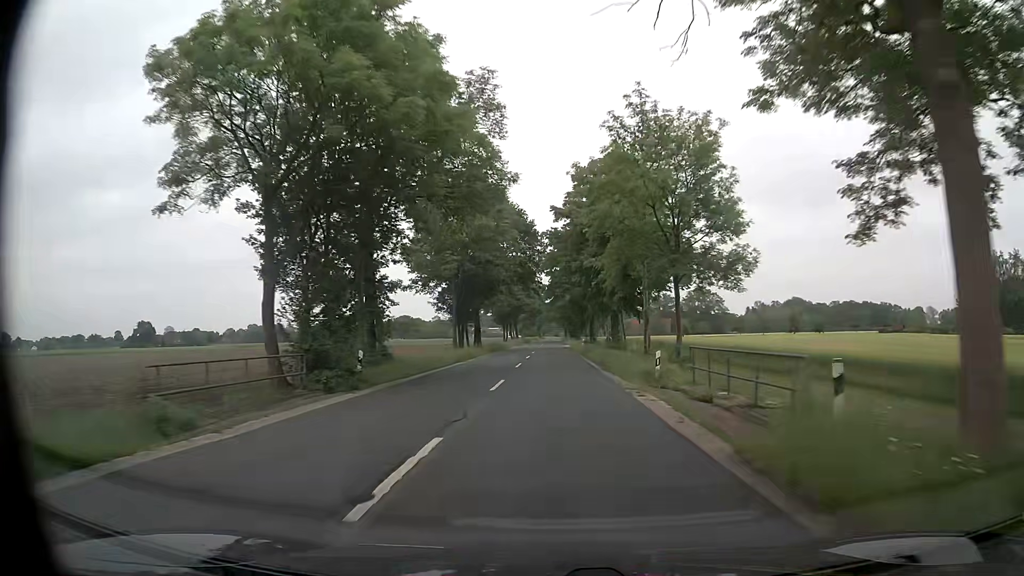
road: secondary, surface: asphalt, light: Day
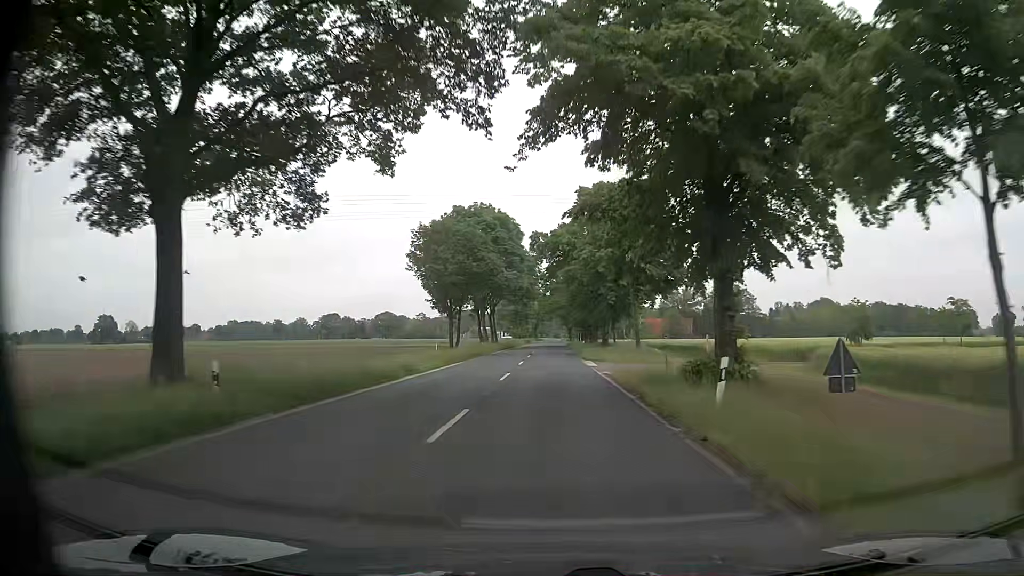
(+0.5, +56.2) m; 0°
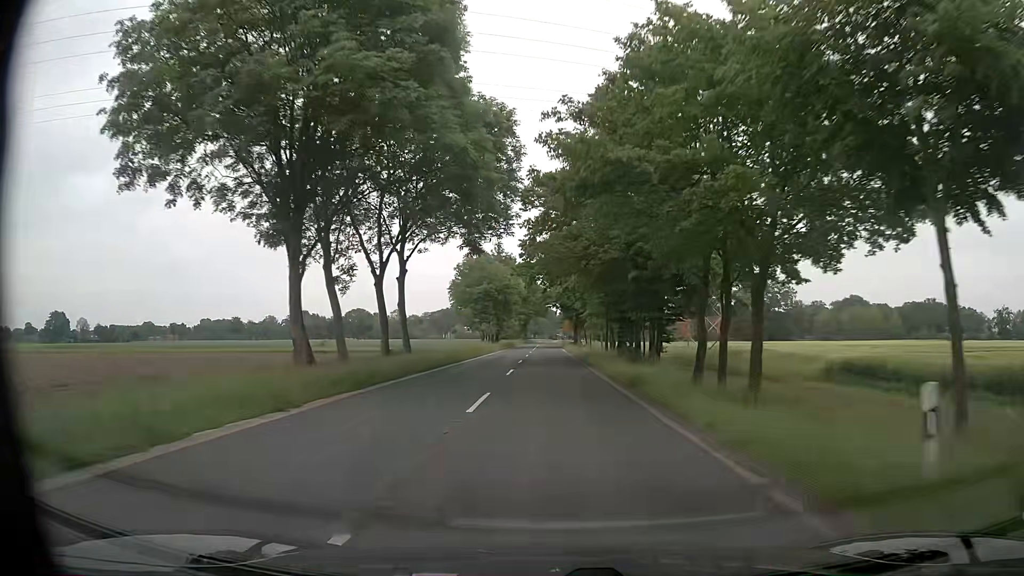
(-0.1, +56.3) m; +1°
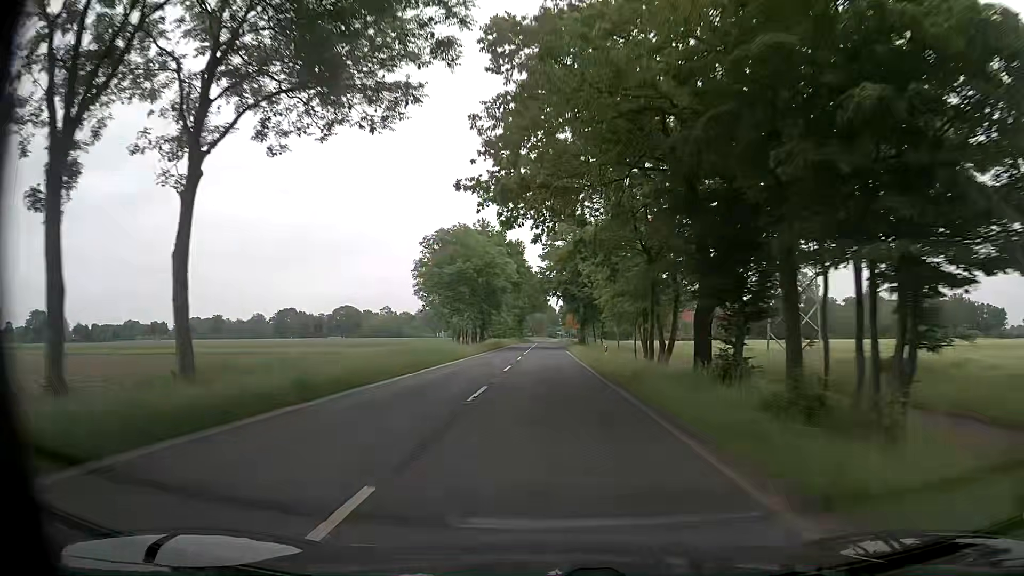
(+0.1, +22.5) m; 0°
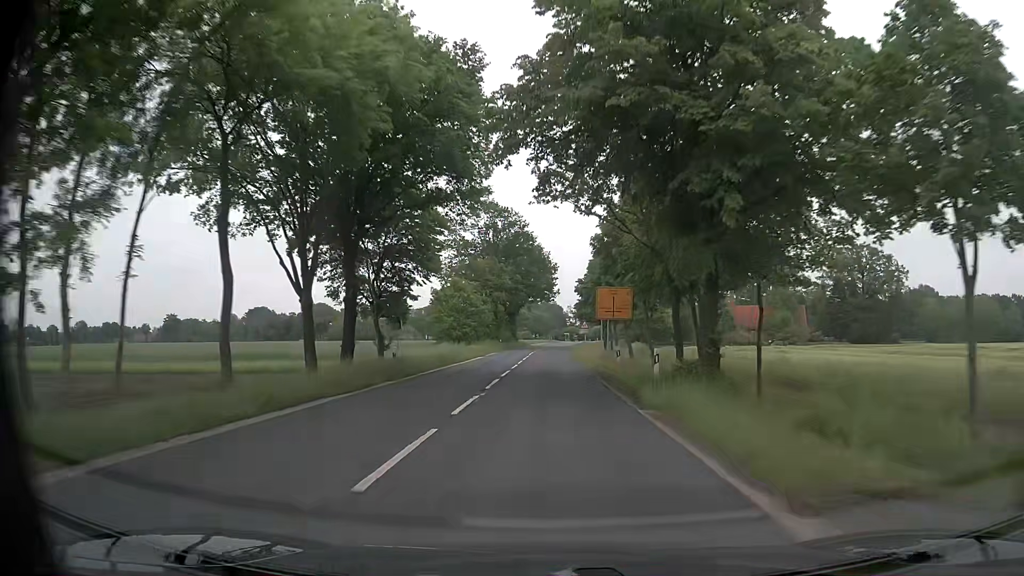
(-0.4, +56.3) m; -1°
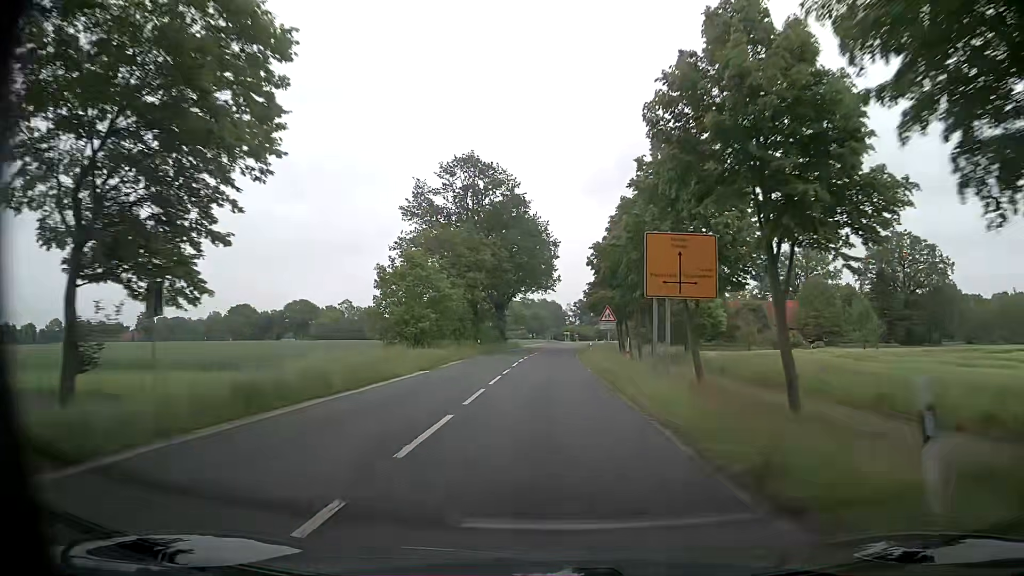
(0.0, +22.5) m; +1°
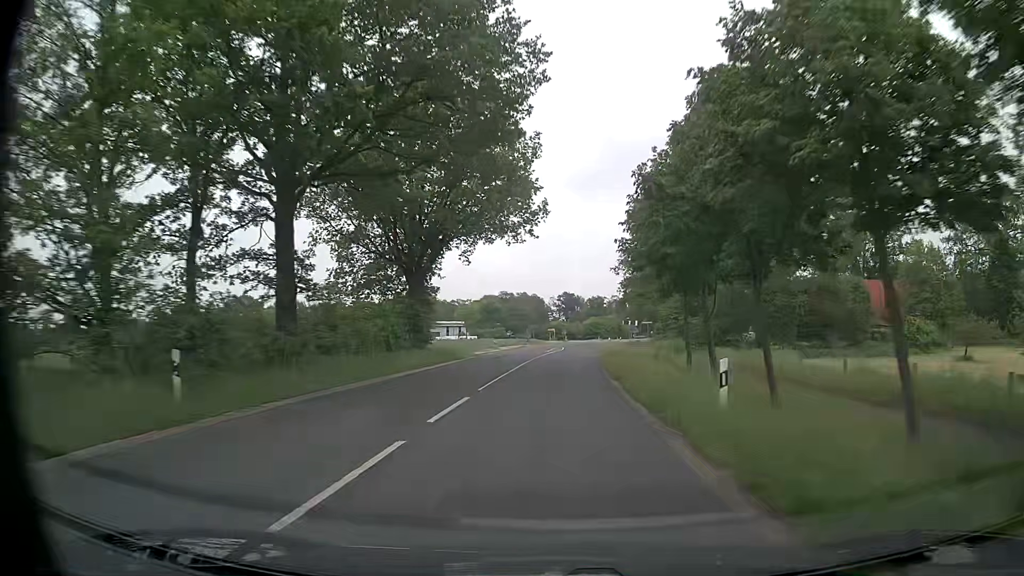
(-0.2, +45.0) m; 0°
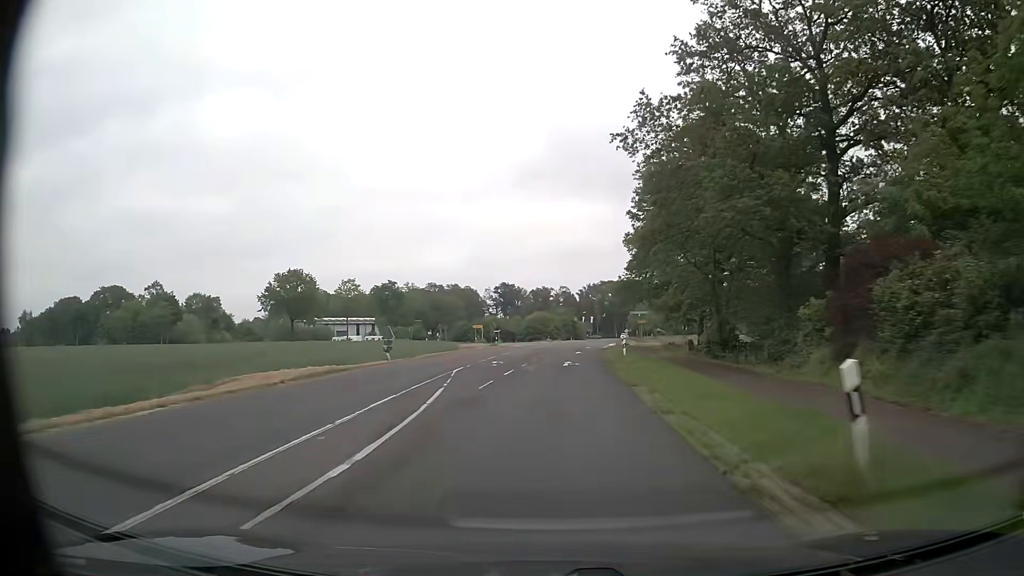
(+2.7, +56.2) m; +5°
(0, +10) (0, +20) (+1, +30) (+1, +40) (+2, +50) (+2, +60) (+3, +70) (+4, +80) (+6, +90) (+7, +100) m
